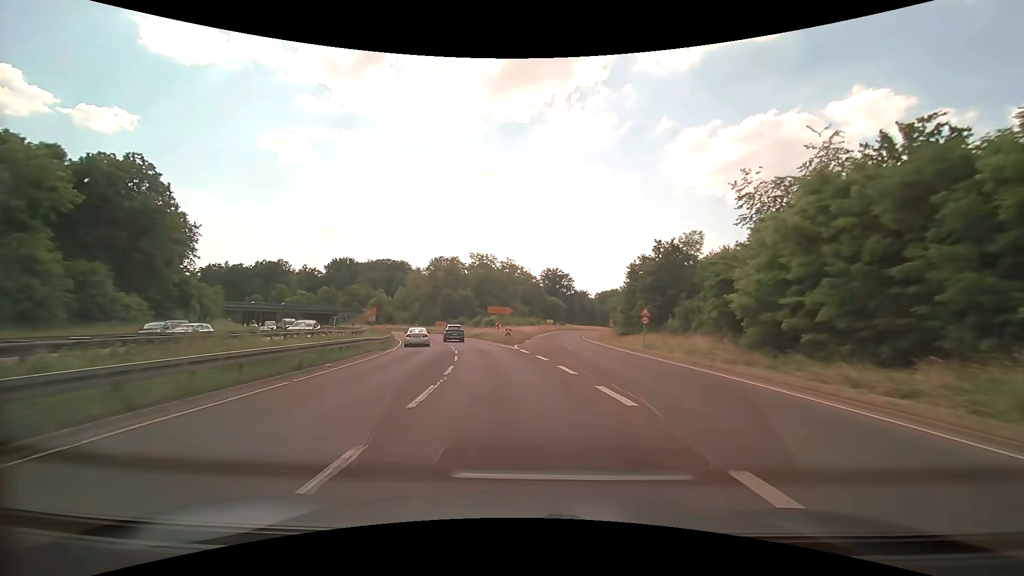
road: trunk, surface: asphalt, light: Day
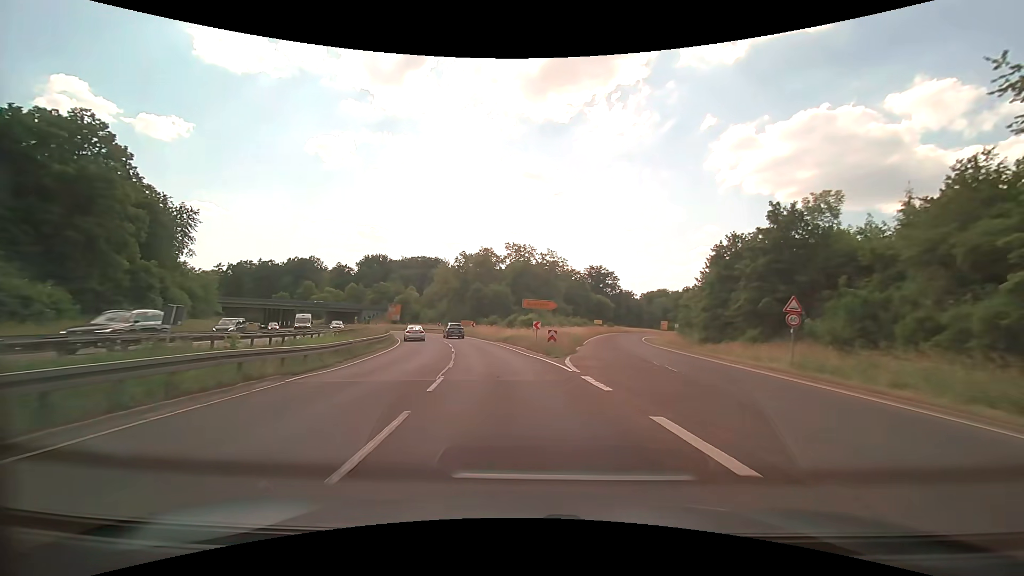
(-0.7, +16.0) m; -5°
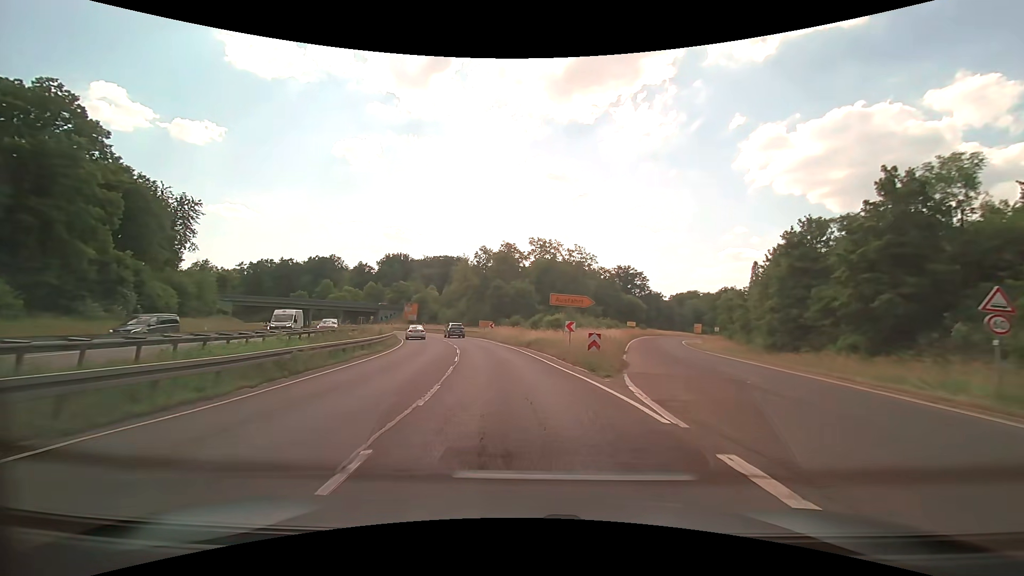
(-0.2, +8.2) m; -3°
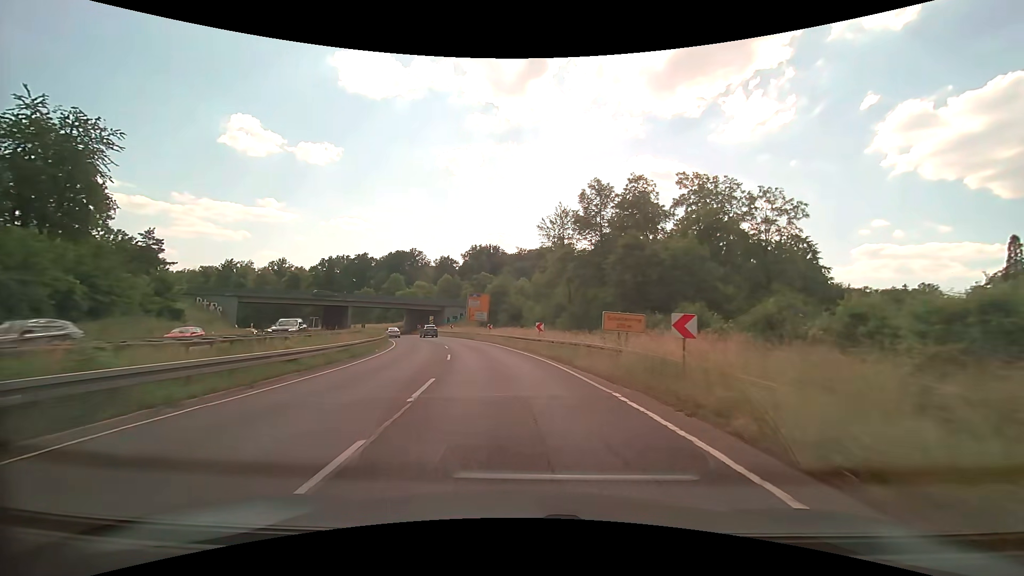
(-4.2, +42.0) m; -12°
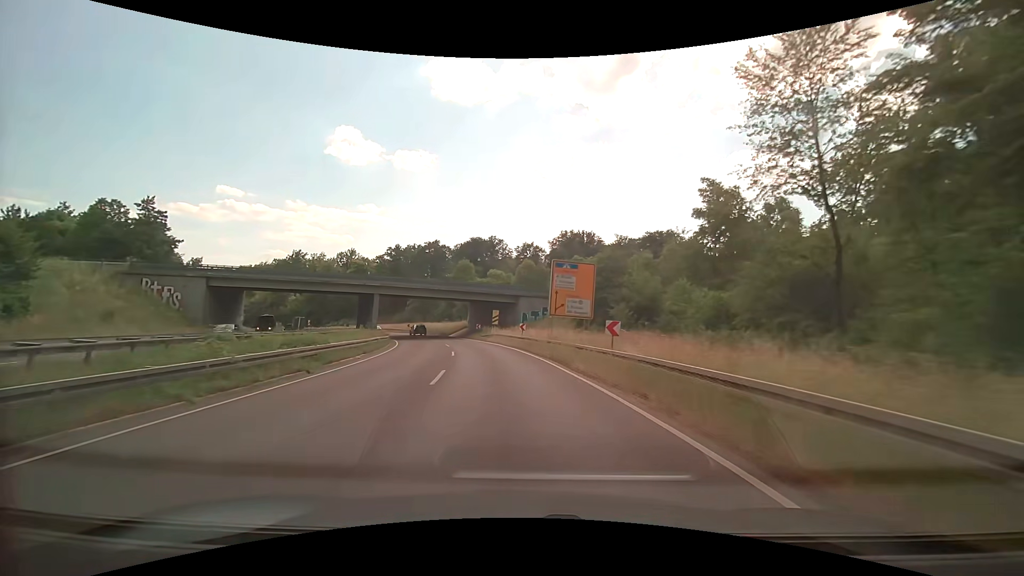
(-3.2, +33.2) m; -10°
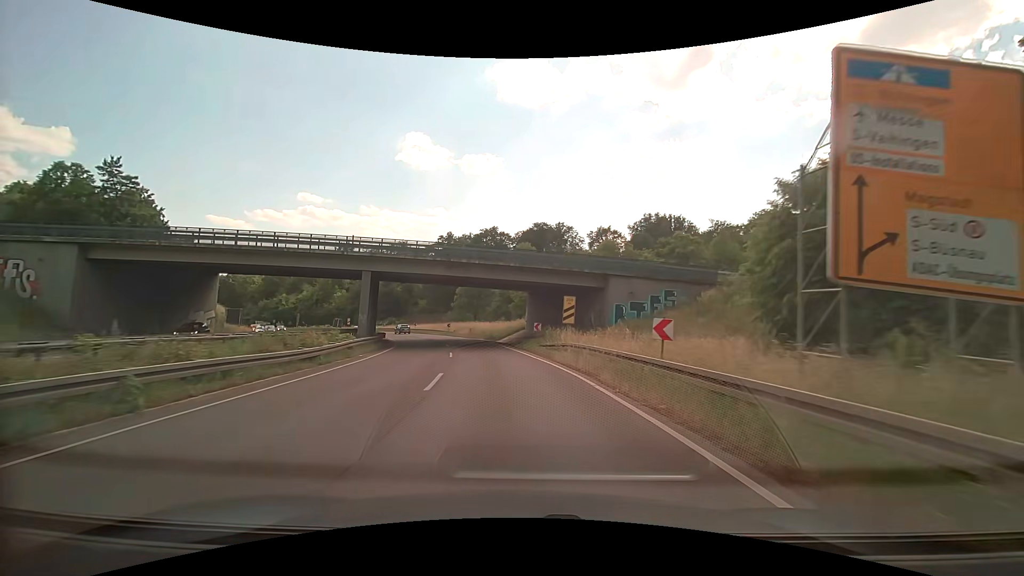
(-1.6, +25.3) m; -7°
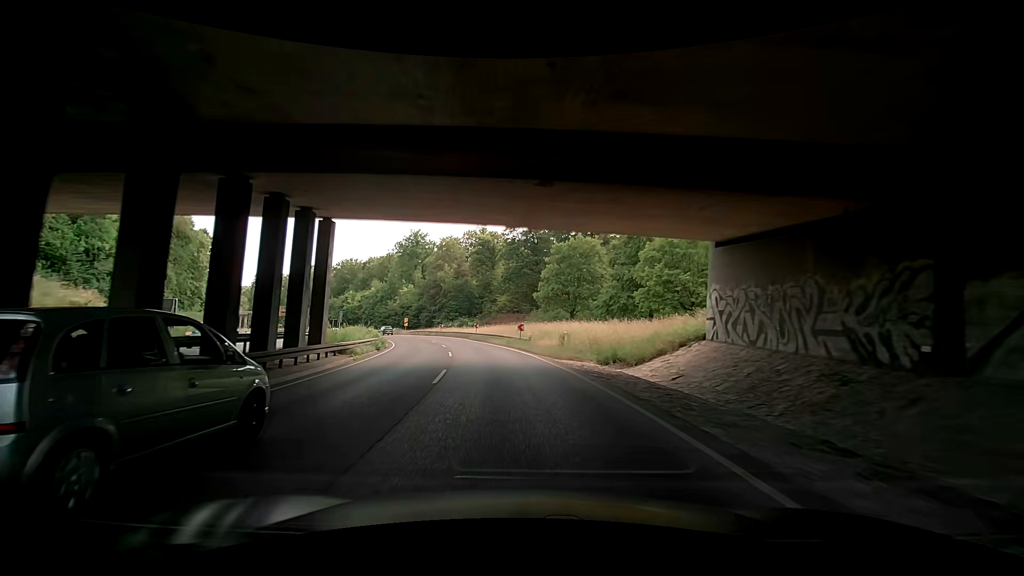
(-3.4, +35.1) m; -11°
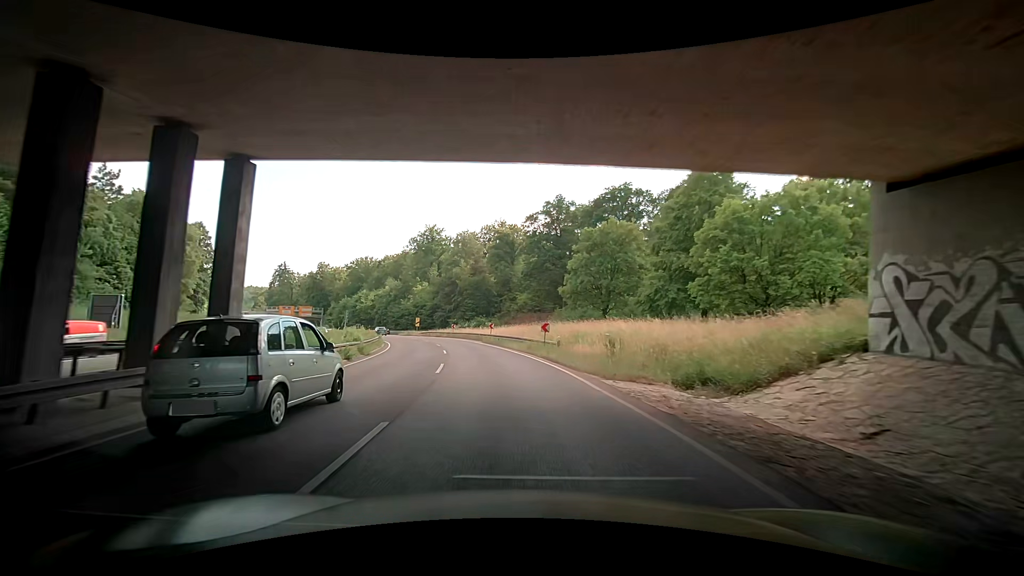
(-0.4, +8.9) m; -4°
(0, +10) (-1, +20) (-2, +30) (-4, +40) (-6, +49) (-9, +59) (-13, +68) (-17, +78) (-21, +87) (-25, +95) m
